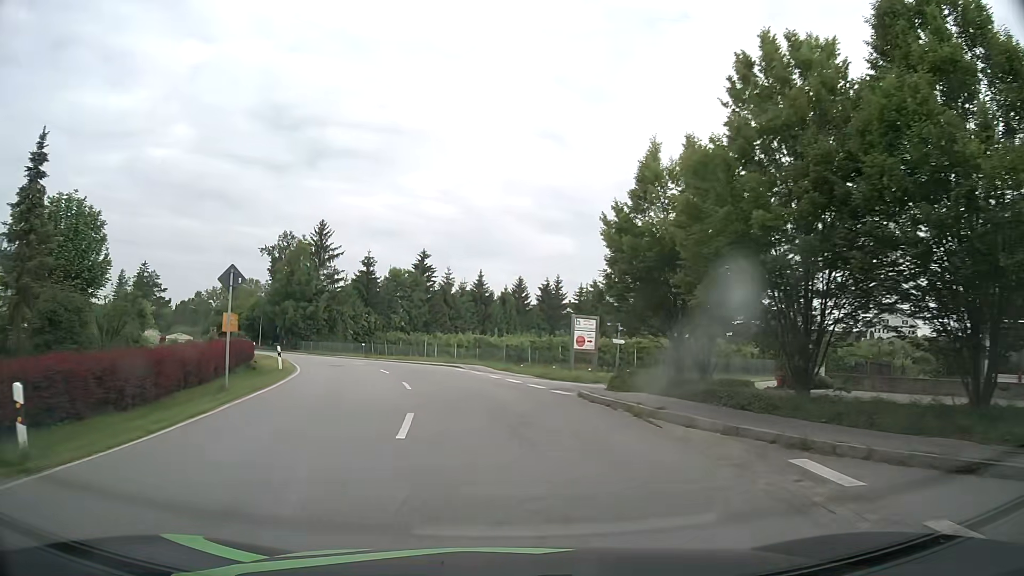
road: secondary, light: Day
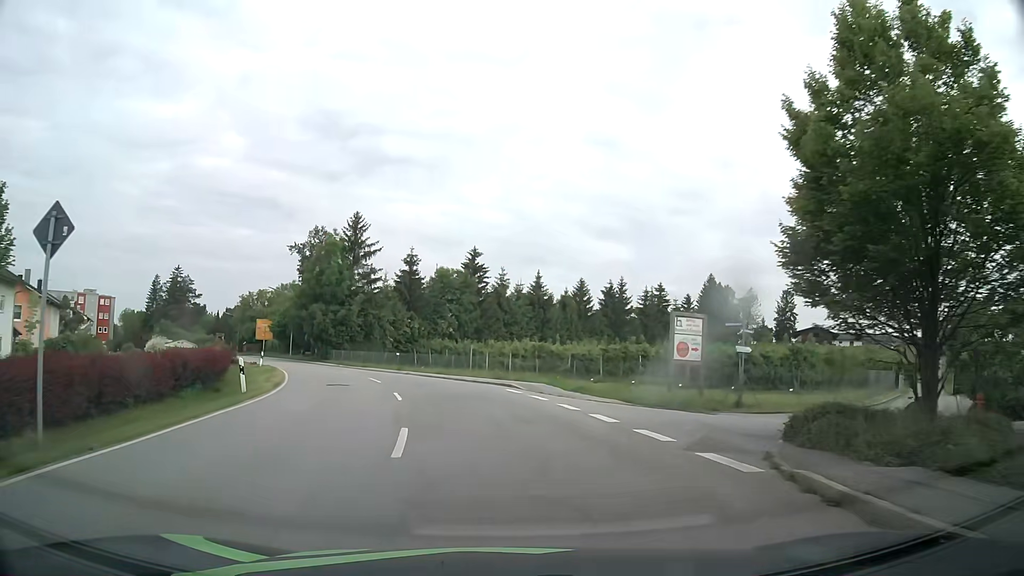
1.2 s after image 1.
(-0.4, +10.0) m; -5°
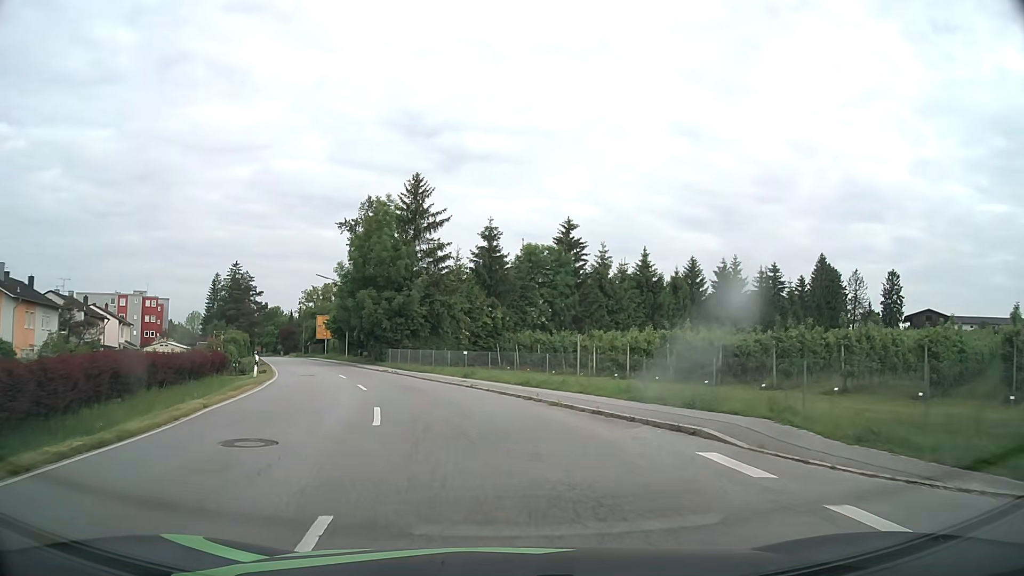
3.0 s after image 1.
(-0.9, +15.3) m; -8°
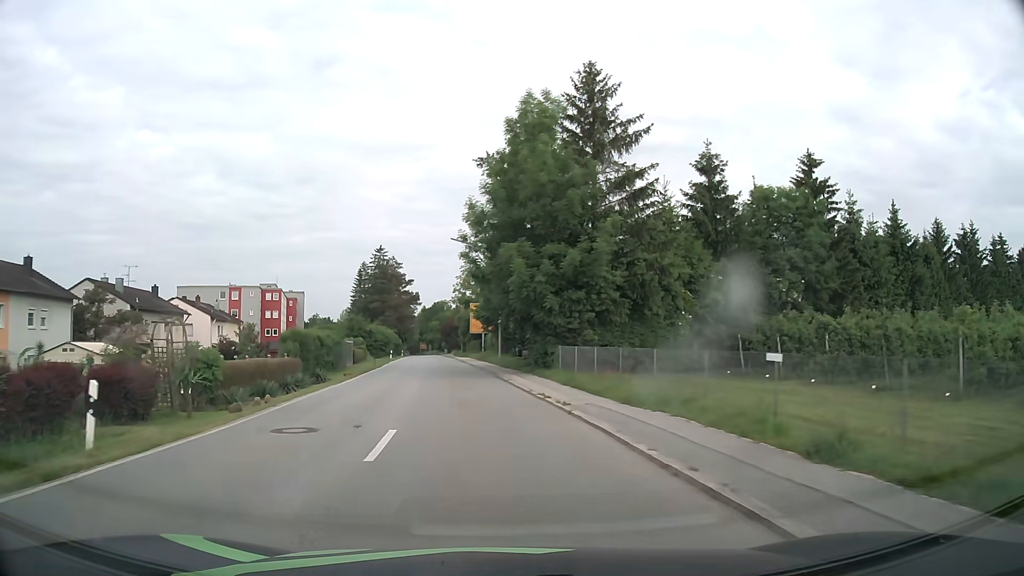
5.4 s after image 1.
(-2.7, +21.7) m; -15°
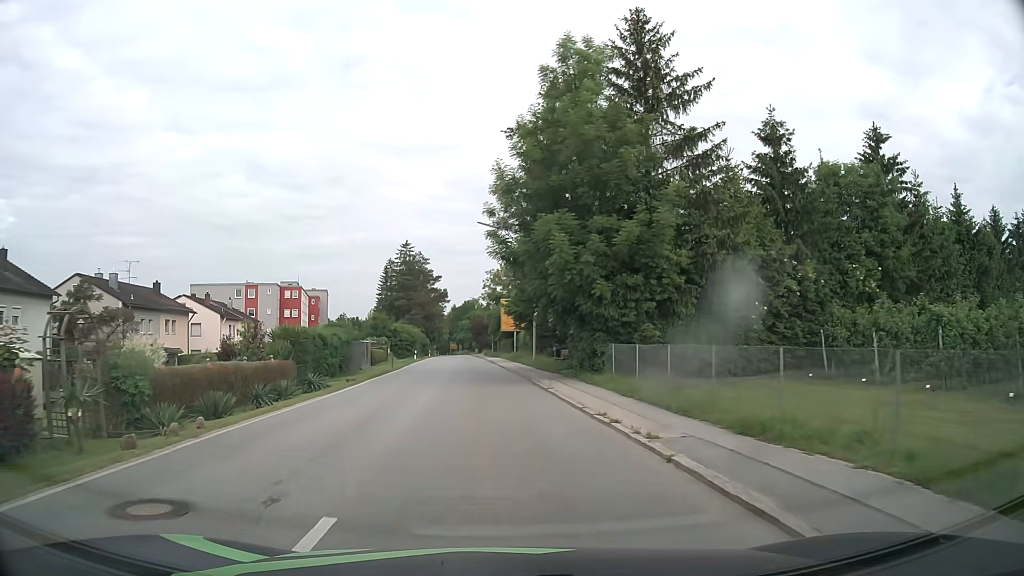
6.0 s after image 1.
(-0.1, +5.8) m; -2°
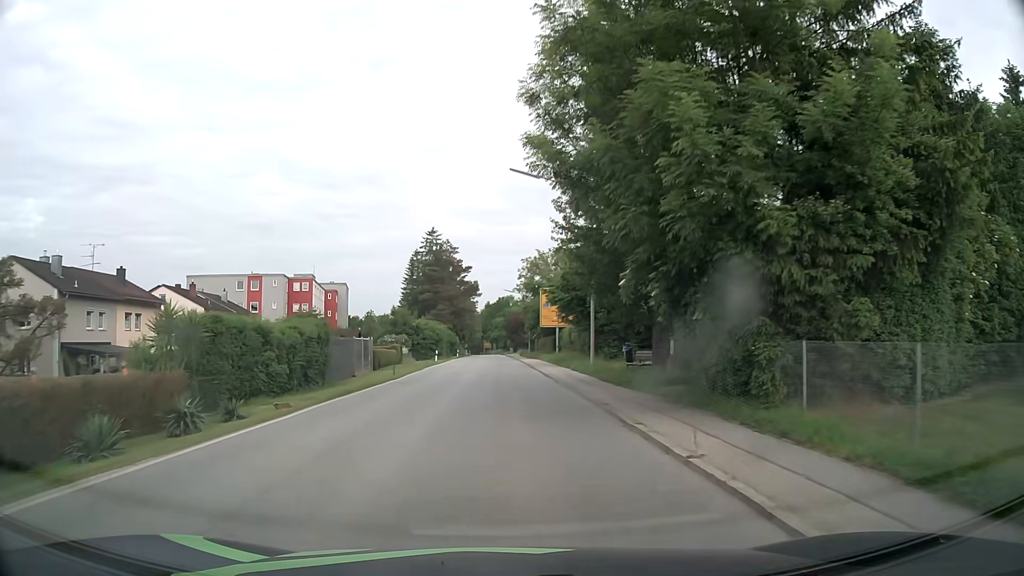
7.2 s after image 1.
(-0.4, +12.2) m; -3°
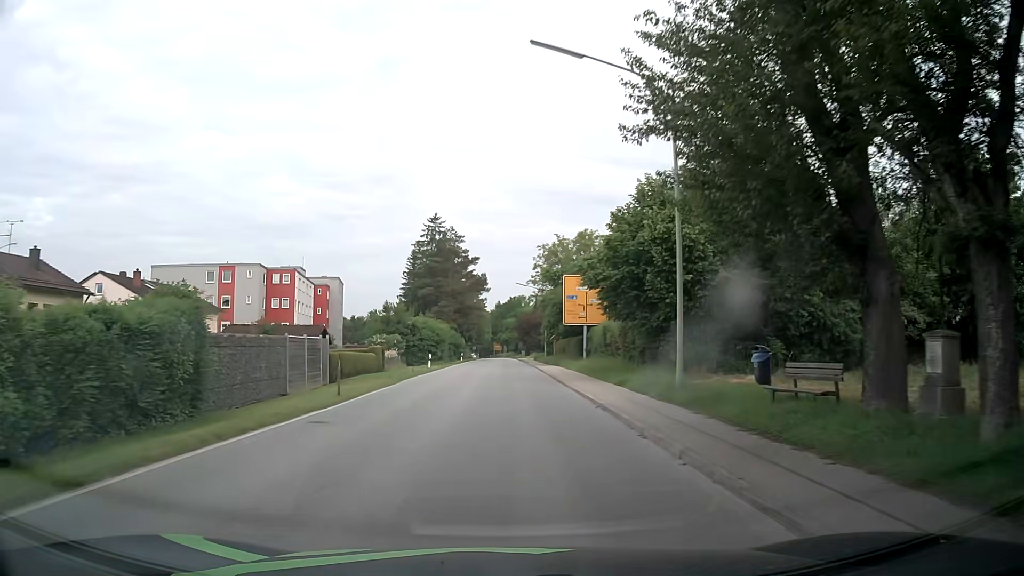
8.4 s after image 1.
(-0.2, +12.7) m; -2°
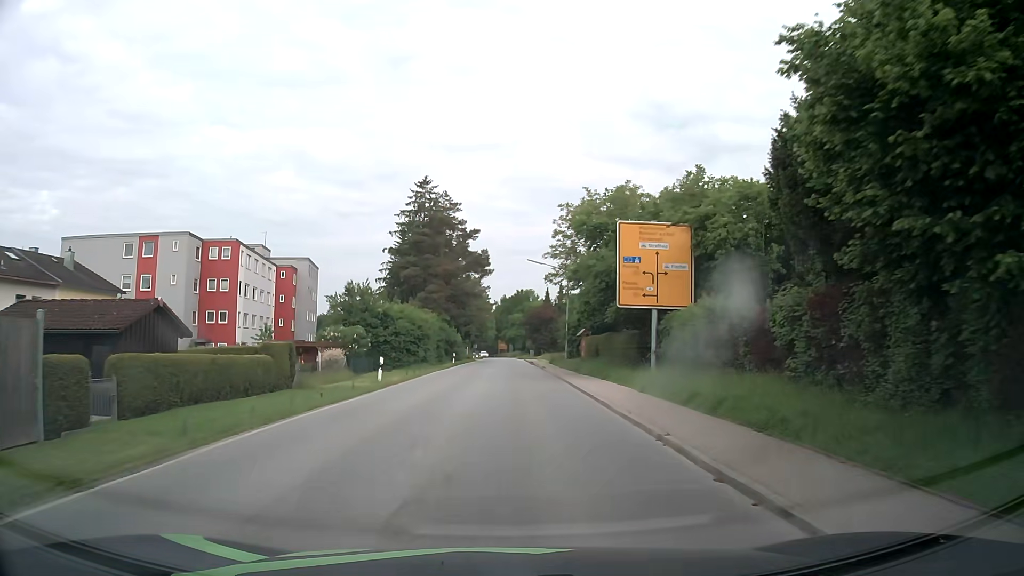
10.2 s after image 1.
(+0.1, +19.4) m; +1°
(0, +10) (0, +20) (0, +30) (0, +40) (0, +50) (+1, +60) (+1, +70) (+1, +80) (+1, +90) (0, +100) m
